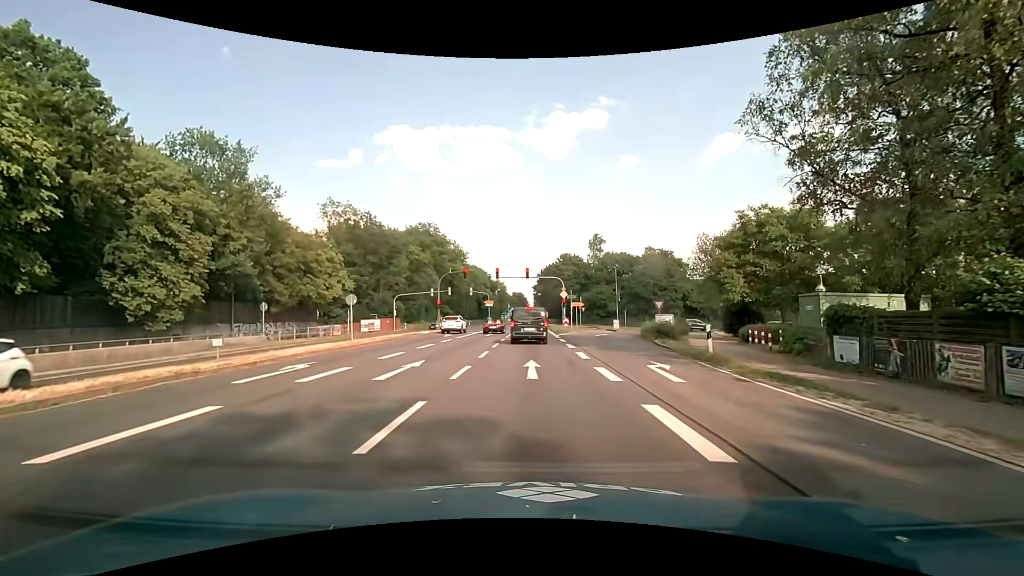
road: primary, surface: asphalt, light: Day
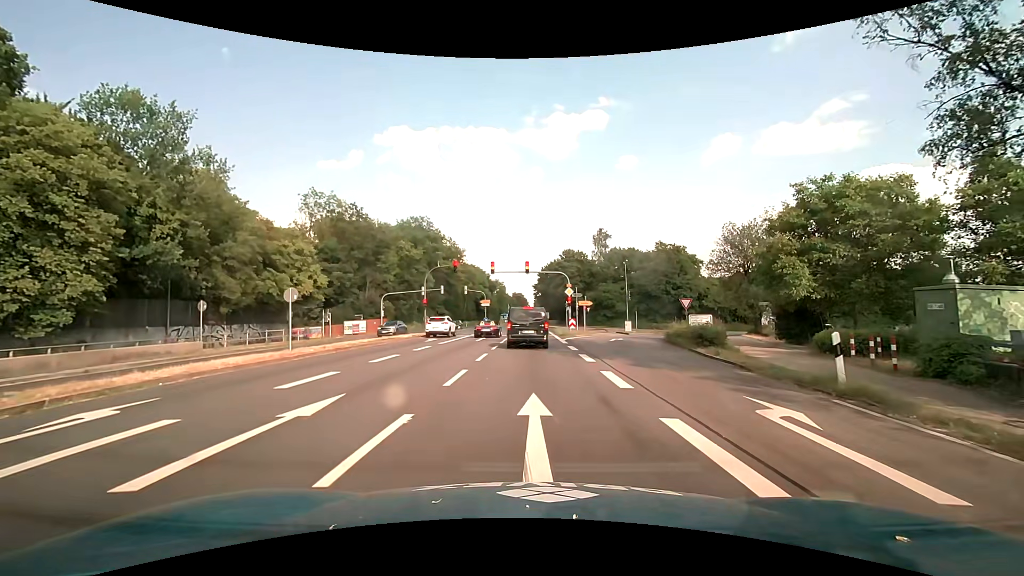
(0.0, +6.9) m; -1°
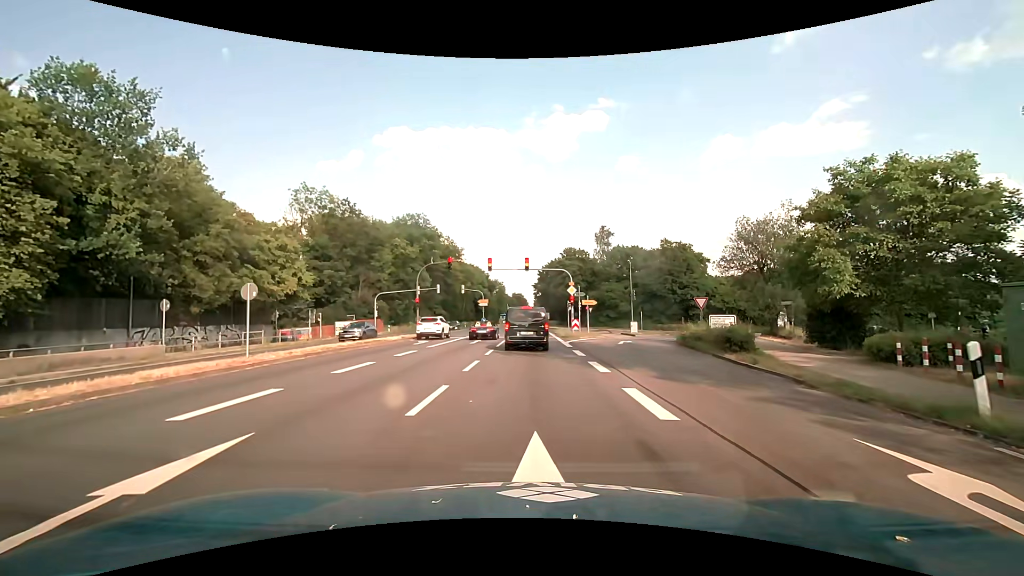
(0.0, +3.0) m; 0°
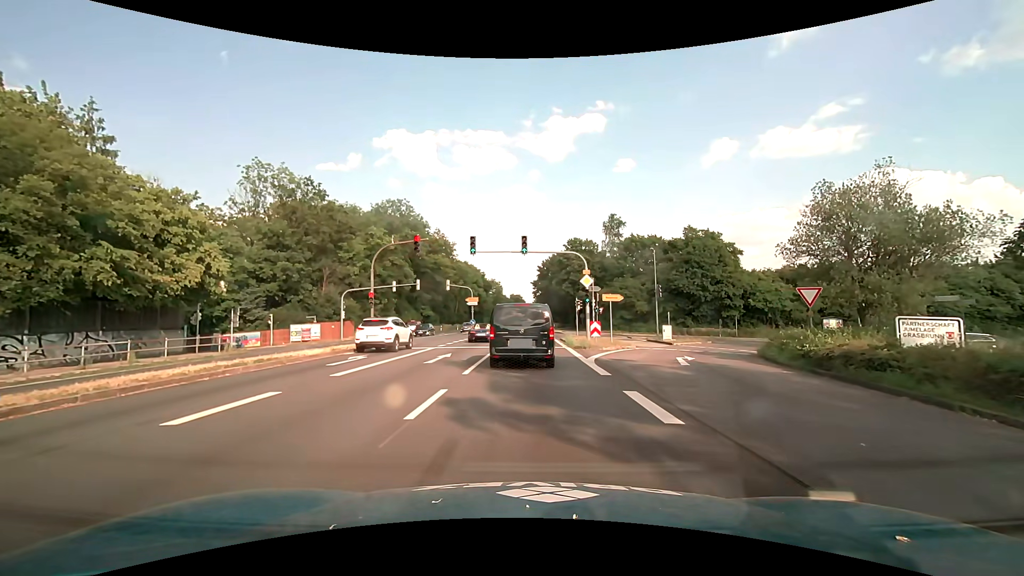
(+0.1, +11.9) m; +2°
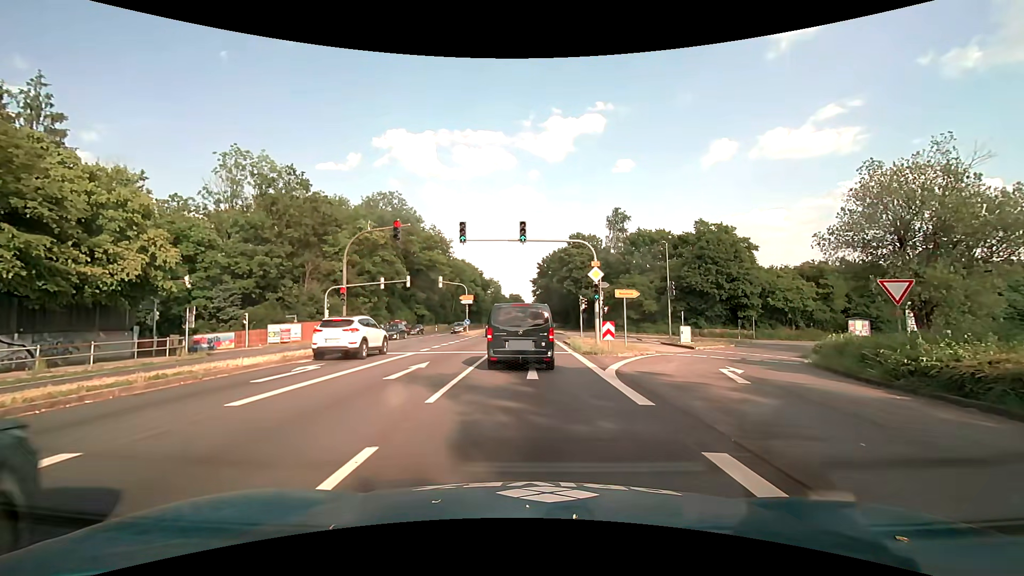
(-0.1, +4.6) m; -2°
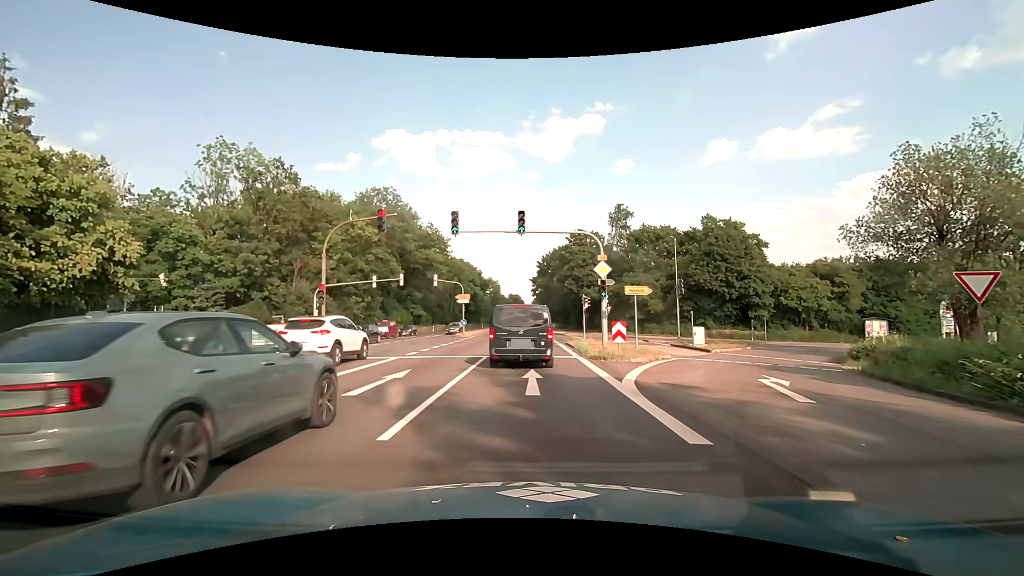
(0.0, +2.7) m; +1°
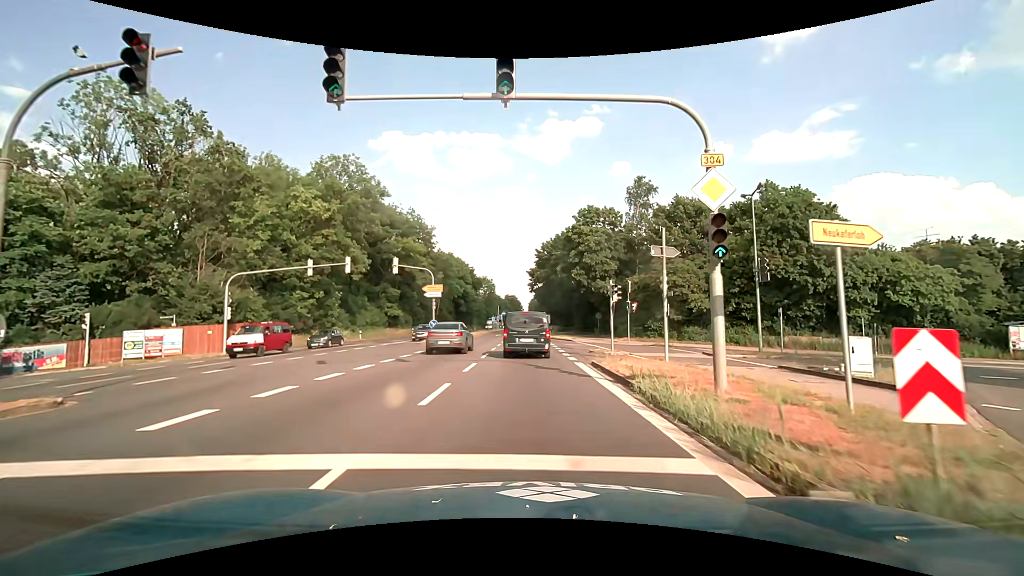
(-0.1, +15.0) m; 0°
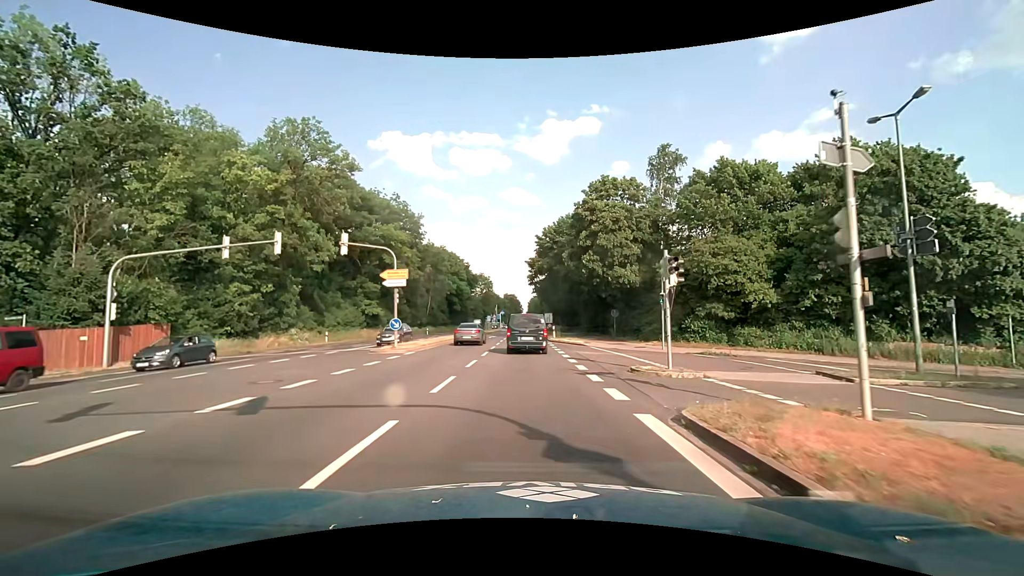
(-0.1, +10.6) m; 0°
(0, +10) (0, +20) (0, +30) (0, +40) (0, +50) (0, +60) (0, +70) (-1, +80) (-1, +90) (-1, +100) m
